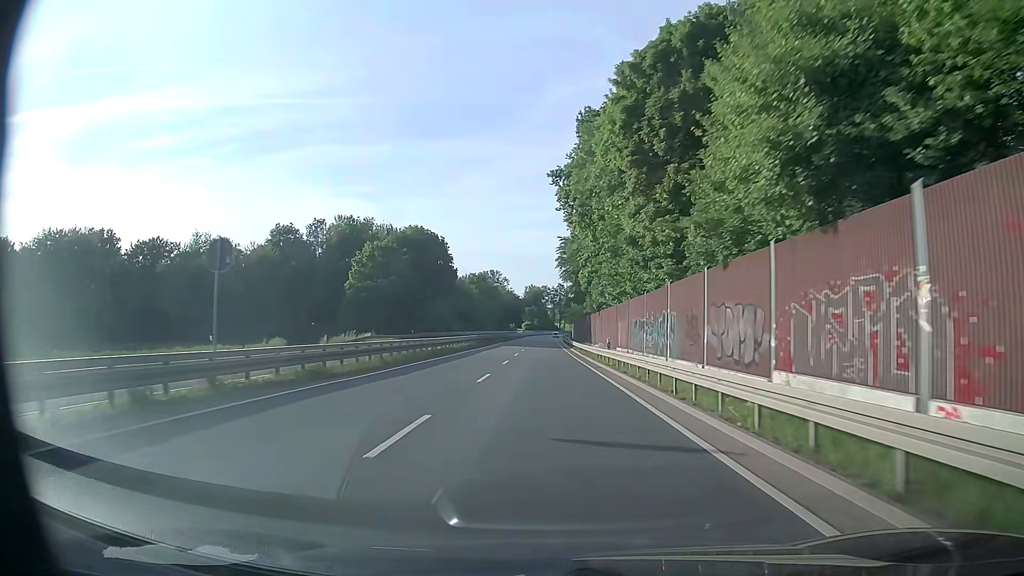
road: trunk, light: Day
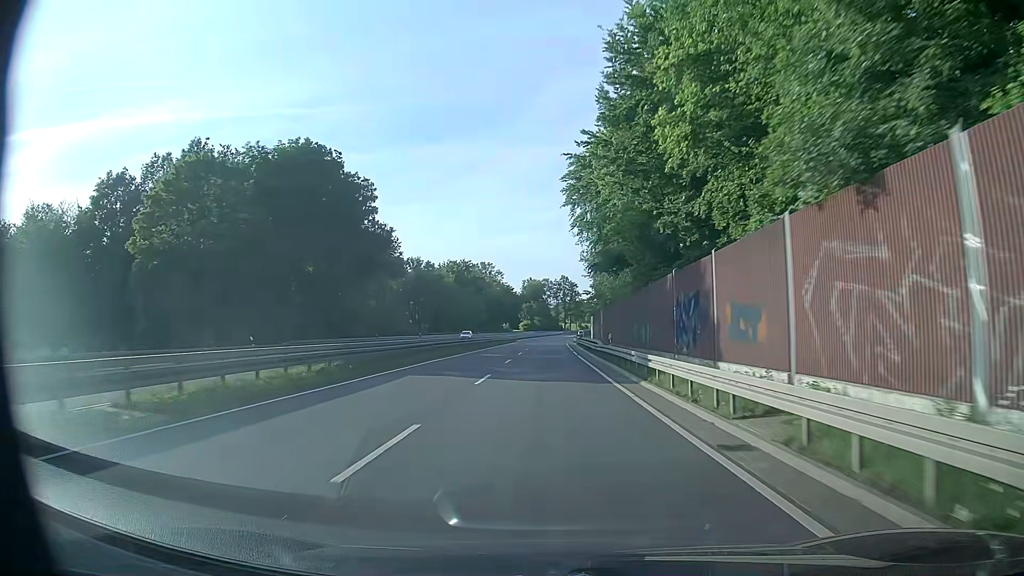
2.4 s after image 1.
(-0.3, +49.6) m; -1°
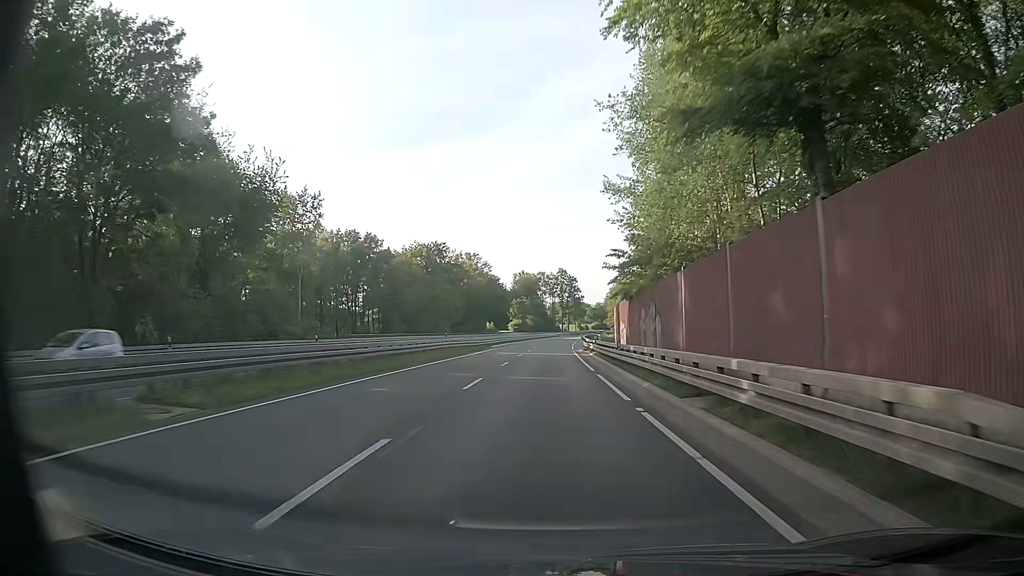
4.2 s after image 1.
(+0.2, +38.0) m; 0°
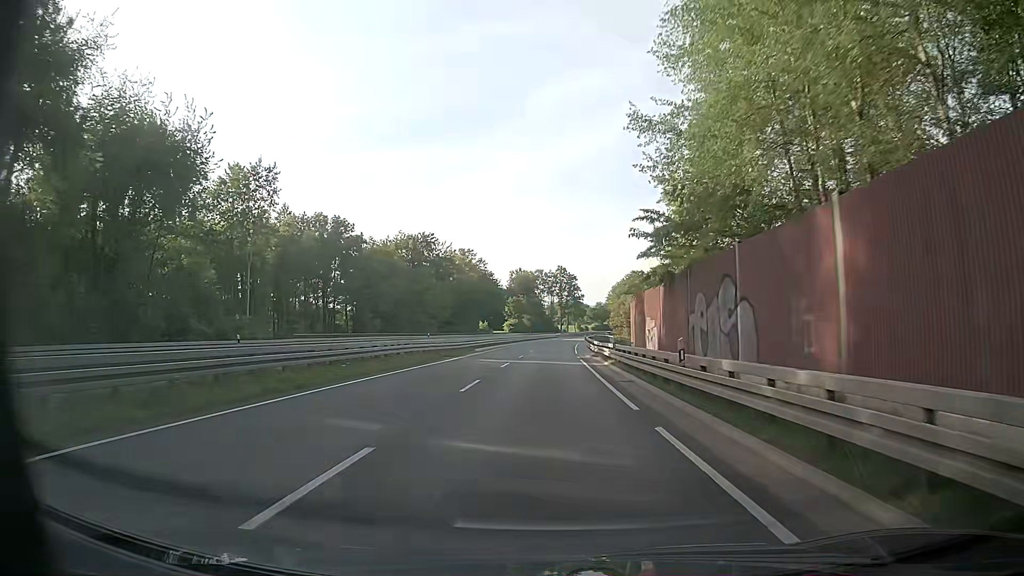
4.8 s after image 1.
(+0.1, +12.8) m; 0°
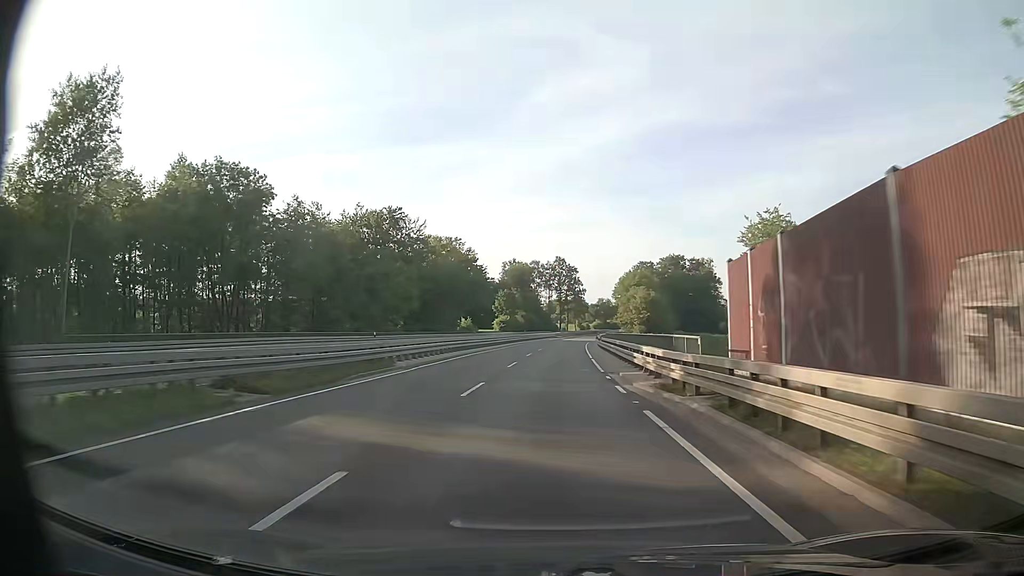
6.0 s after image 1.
(+0.1, +25.7) m; 0°
(0, +10) (0, +20) (0, +30) (+1, +40) (+1, +50) (+1, +60) (+2, +70) (+3, +80) (+3, +90) (+4, +100) m
